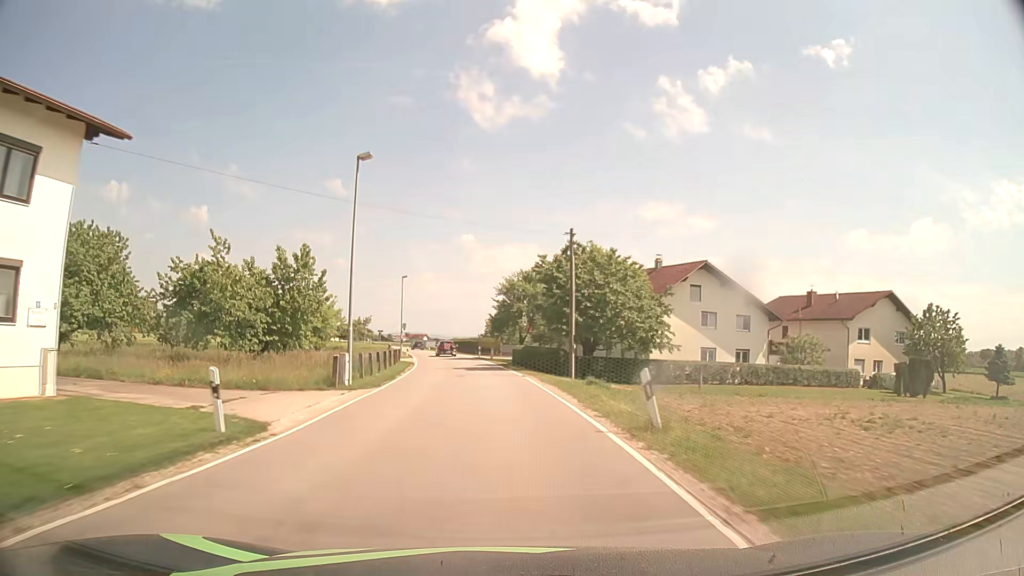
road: secondary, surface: asphalt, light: Day
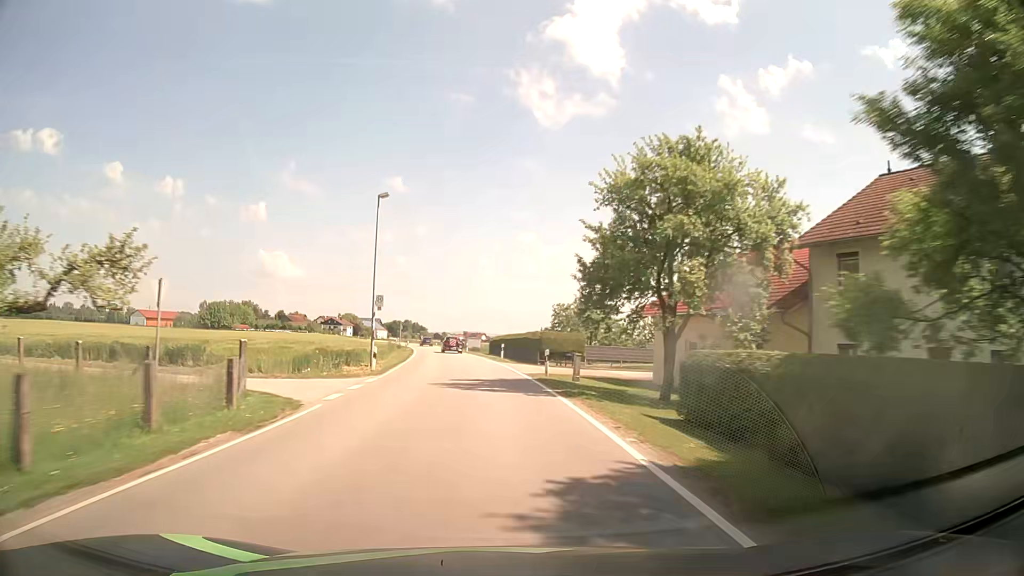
(-1.6, +37.5) m; -5°
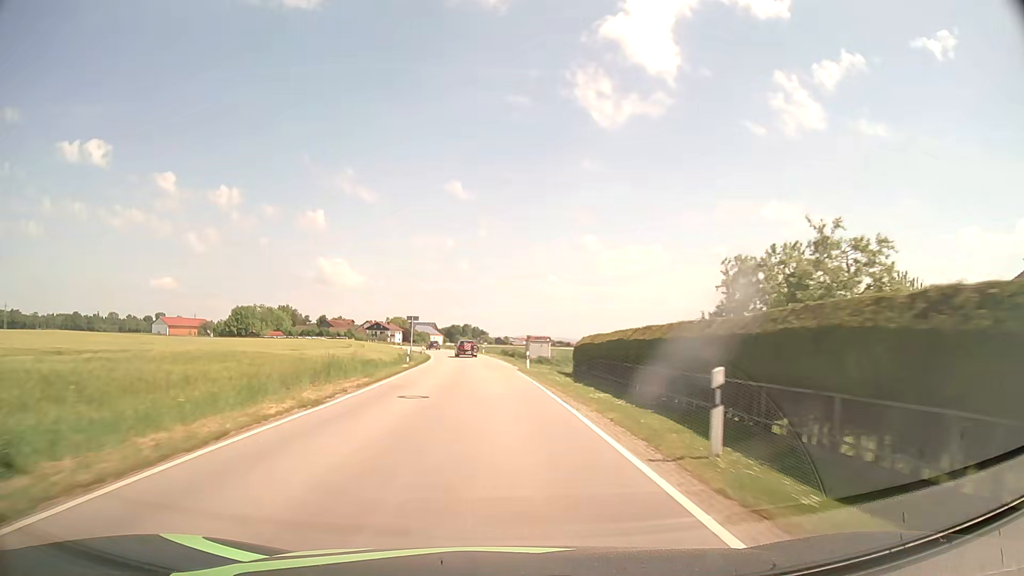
(-1.8, +37.5) m; -5°
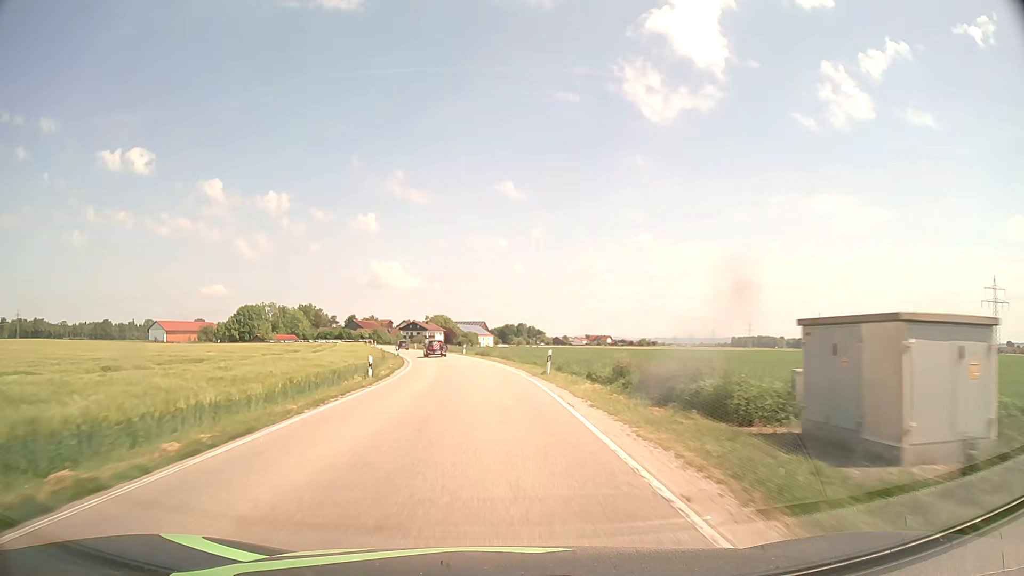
(-1.9, +50.1) m; -5°
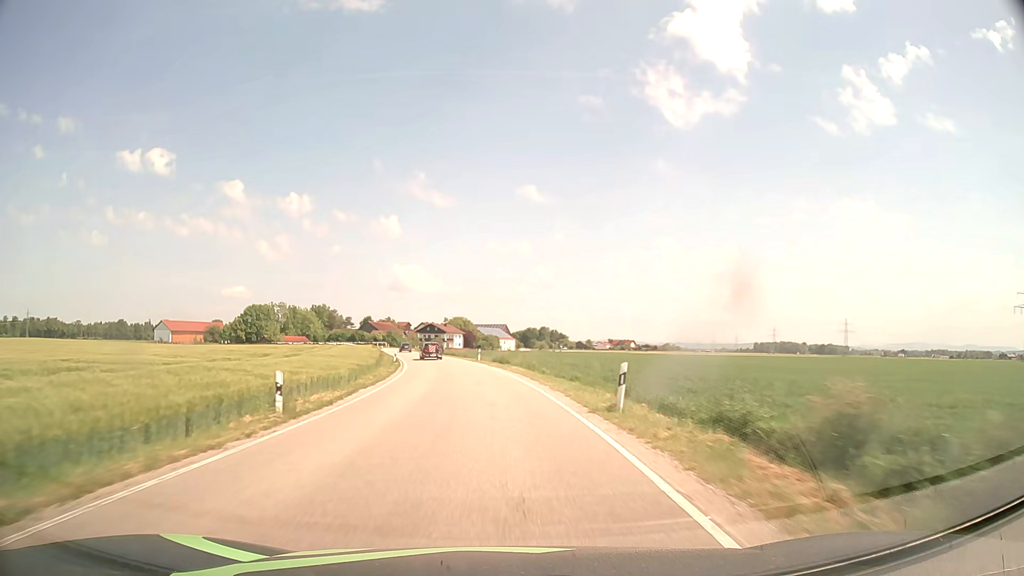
(-0.2, +12.5) m; -2°
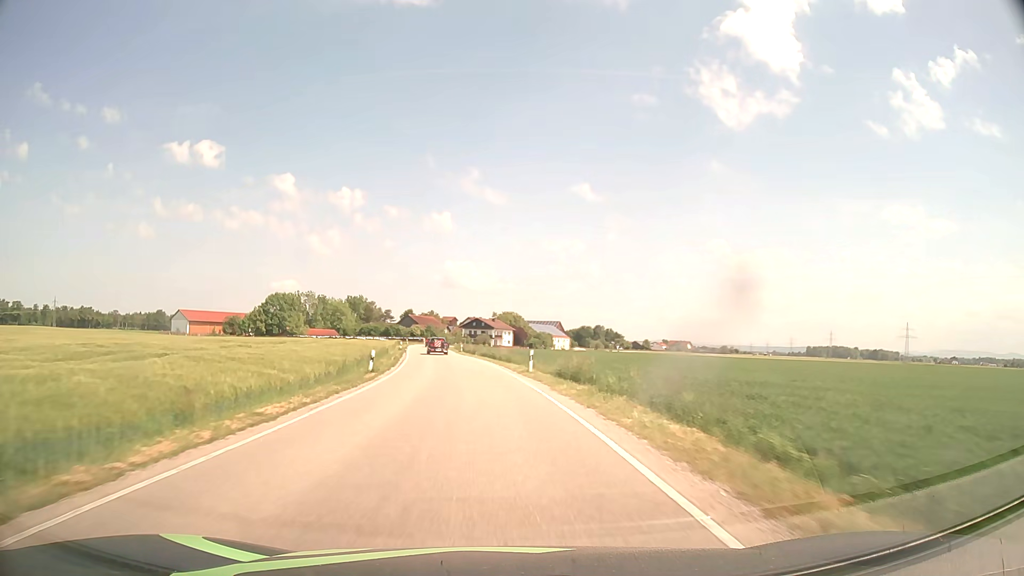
(-1.0, +25.0) m; -5°
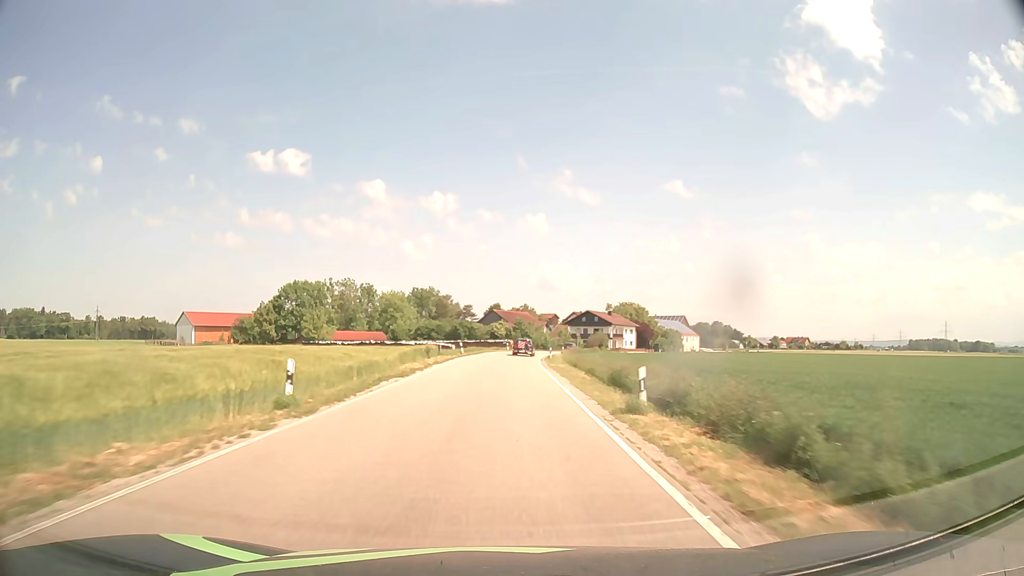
(-5.2, +62.3) m; -8°
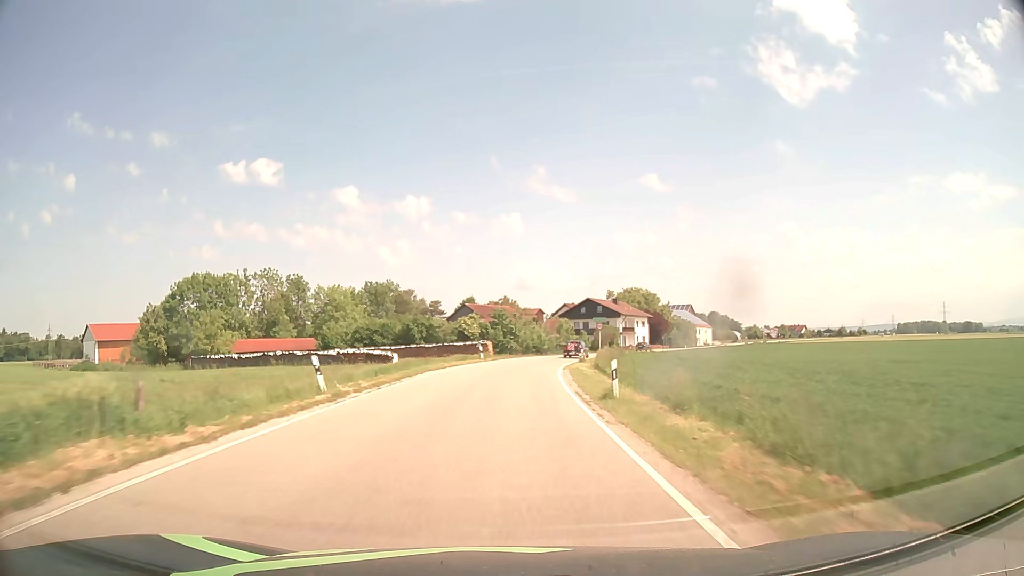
(+0.4, +37.6) m; +2°
(0, +10) (0, +20) (+1, +30) (+2, +40) (+3, +50) (+5, +60) (+8, +69) (+11, +79) (+15, +88) (+19, +97) m
